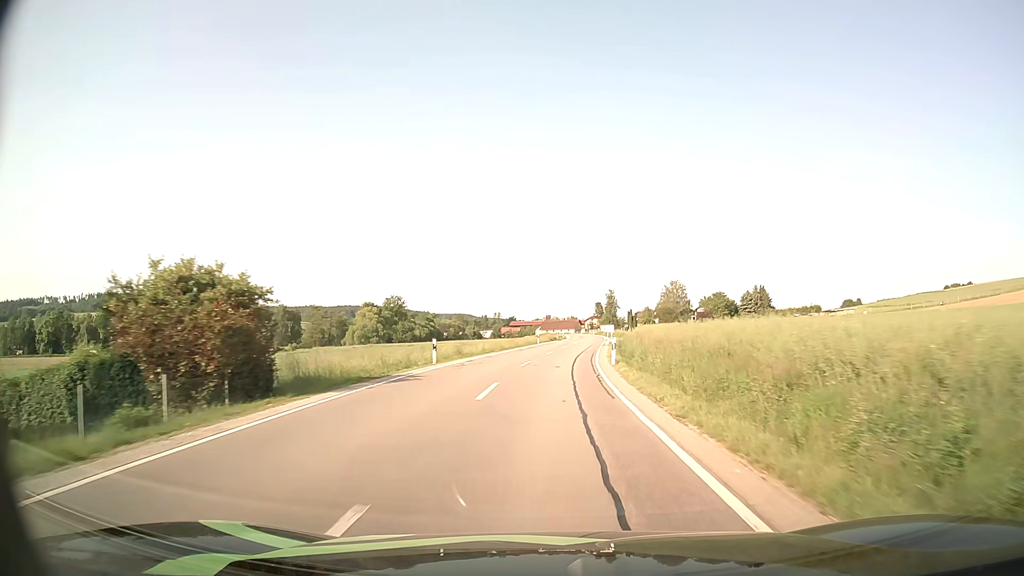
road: secondary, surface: asphalt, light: Day
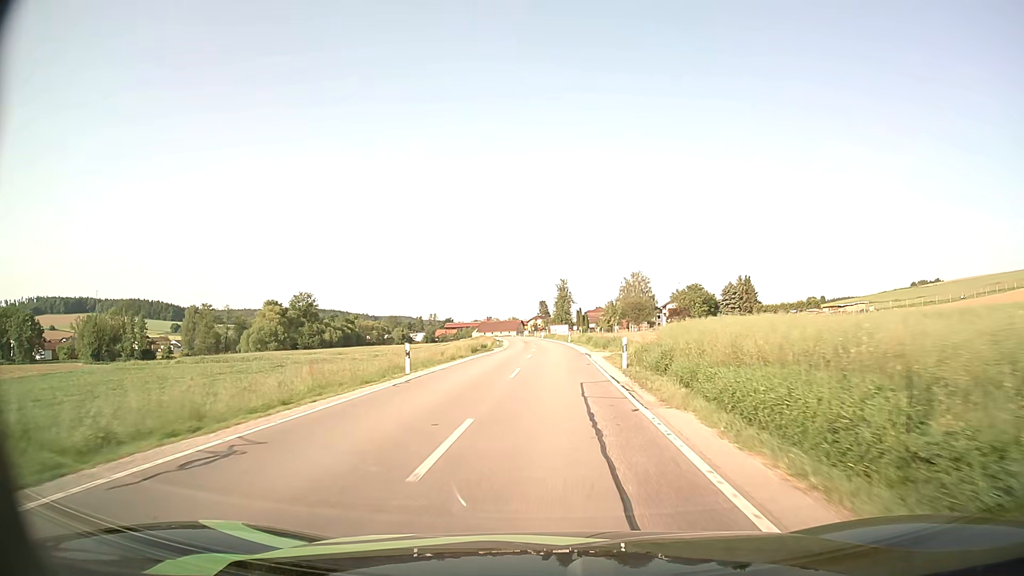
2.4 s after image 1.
(+1.4, +42.2) m; +5°
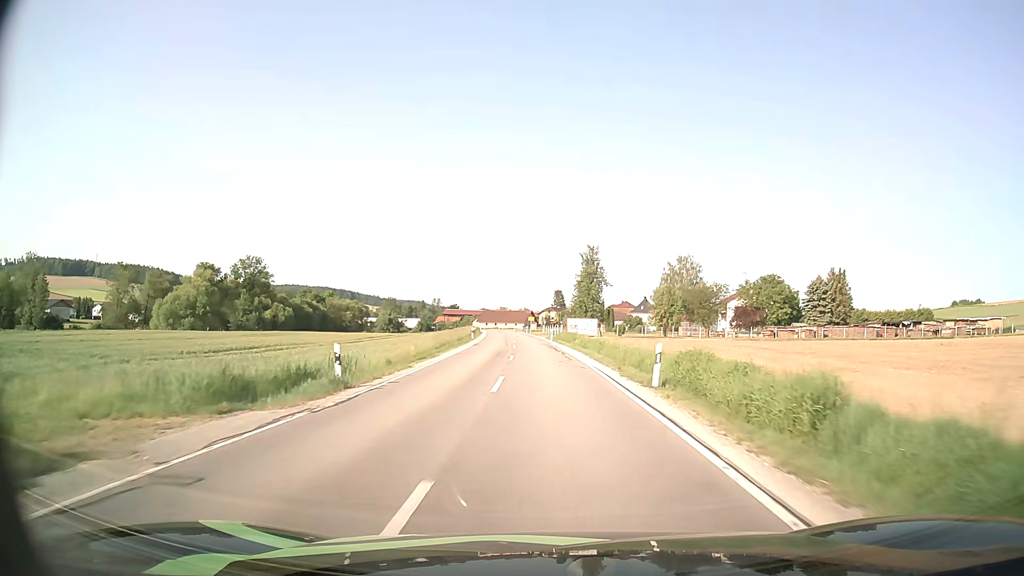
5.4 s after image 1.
(0.0, +52.0) m; -1°
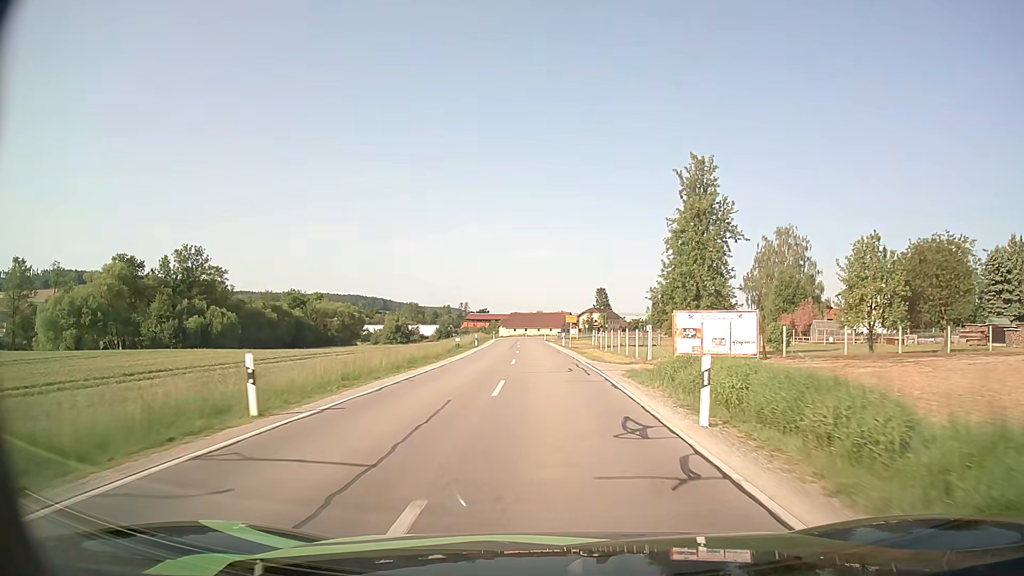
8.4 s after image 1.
(-1.2, +48.3) m; -3°
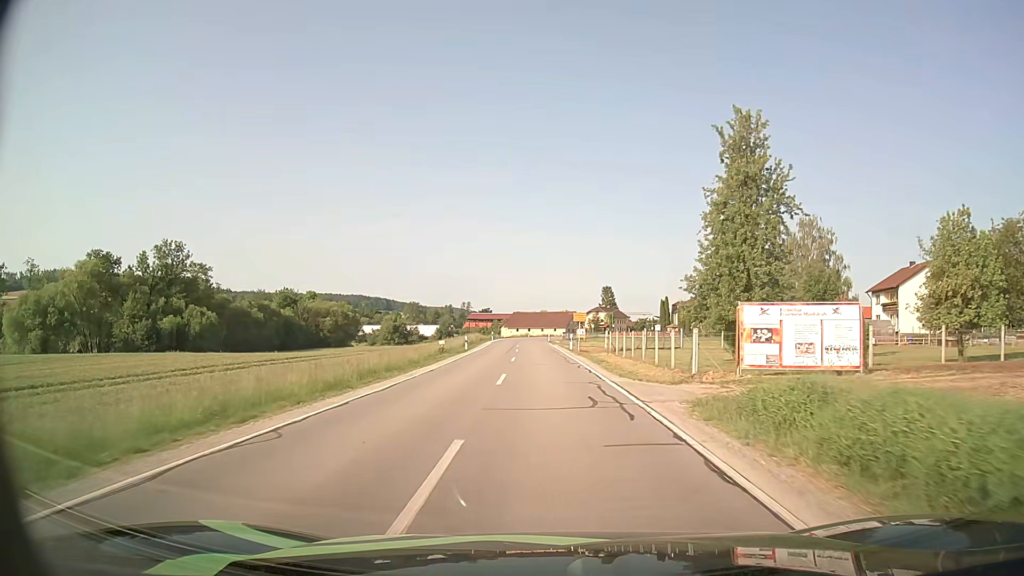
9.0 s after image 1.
(0.0, +9.0) m; 0°
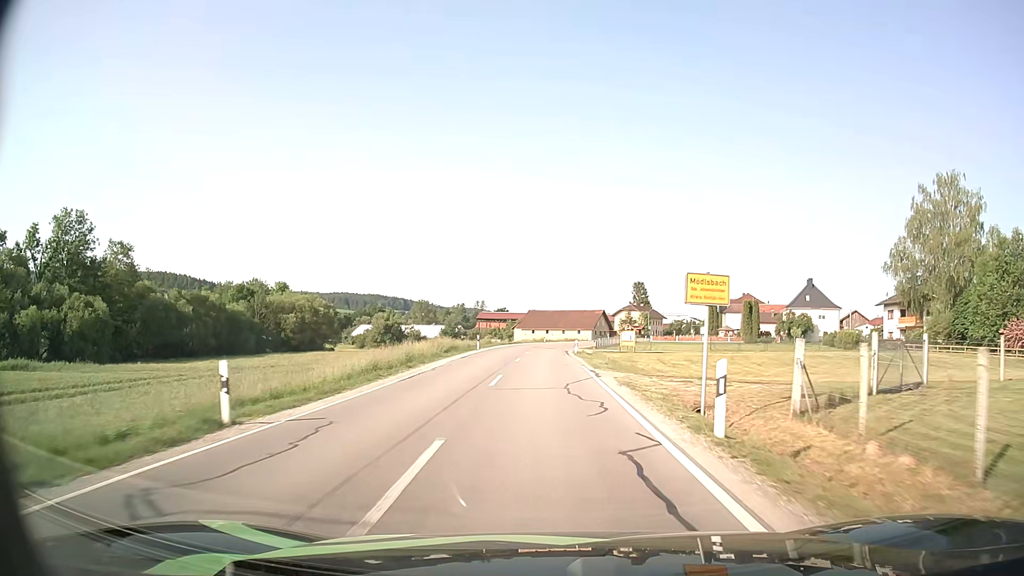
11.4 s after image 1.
(-0.4, +35.6) m; -2°
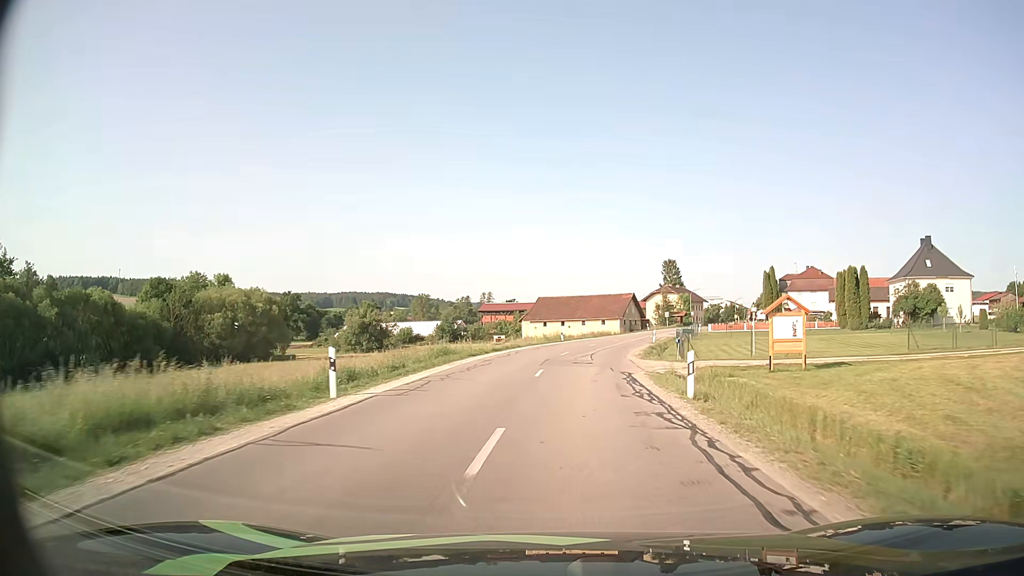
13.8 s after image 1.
(-0.4, +35.2) m; -1°
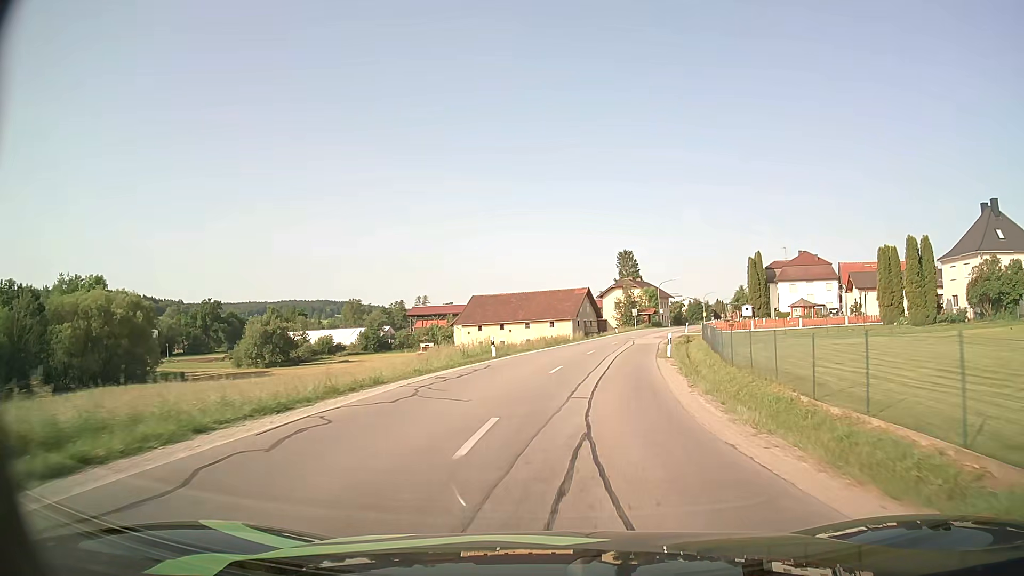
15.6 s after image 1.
(+0.7, +24.2) m; +5°
(0, +10) (+1, +20) (+3, +30) (+5, +40) (+7, +49) (+9, +59) (+11, +69) (+14, +78) (+17, +88) (+21, +97) m
